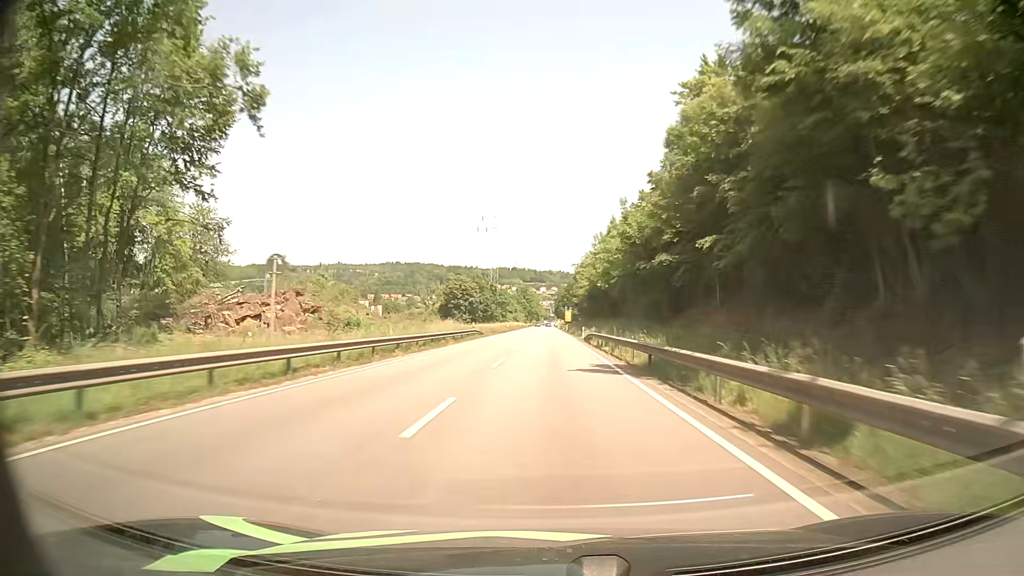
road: primary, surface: asphalt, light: Day
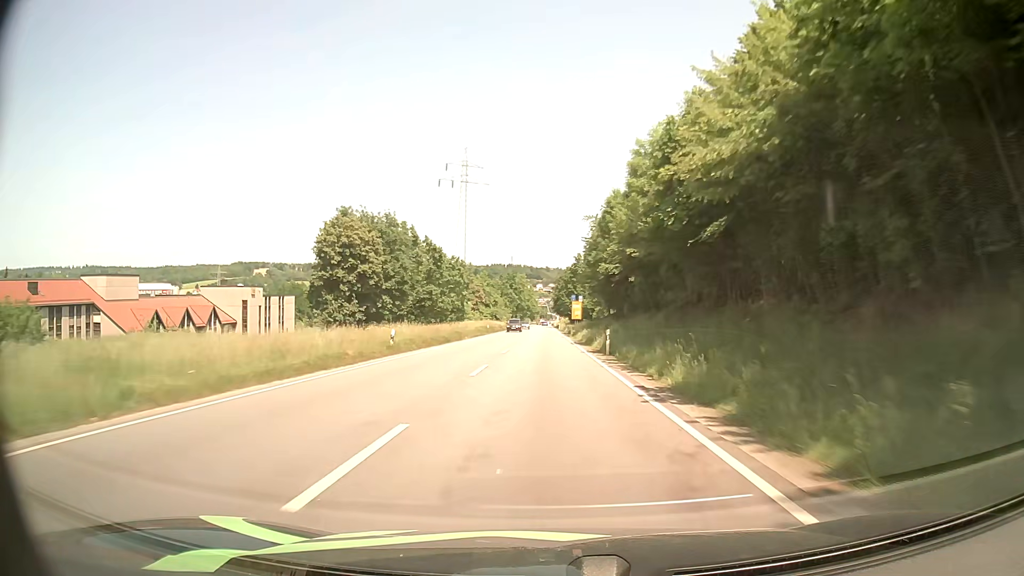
(+0.2, +75.2) m; 0°
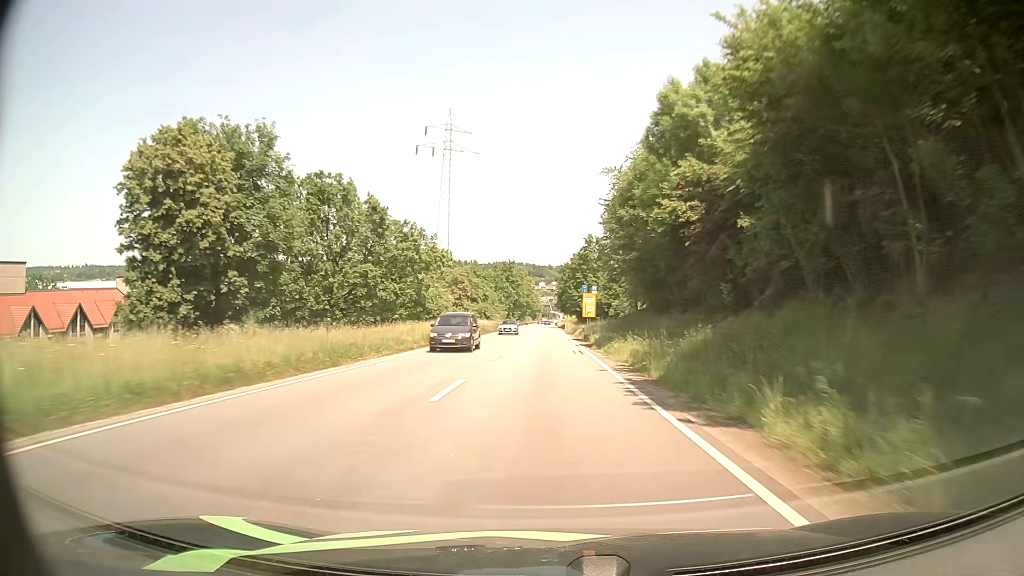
(0.0, +29.4) m; 0°
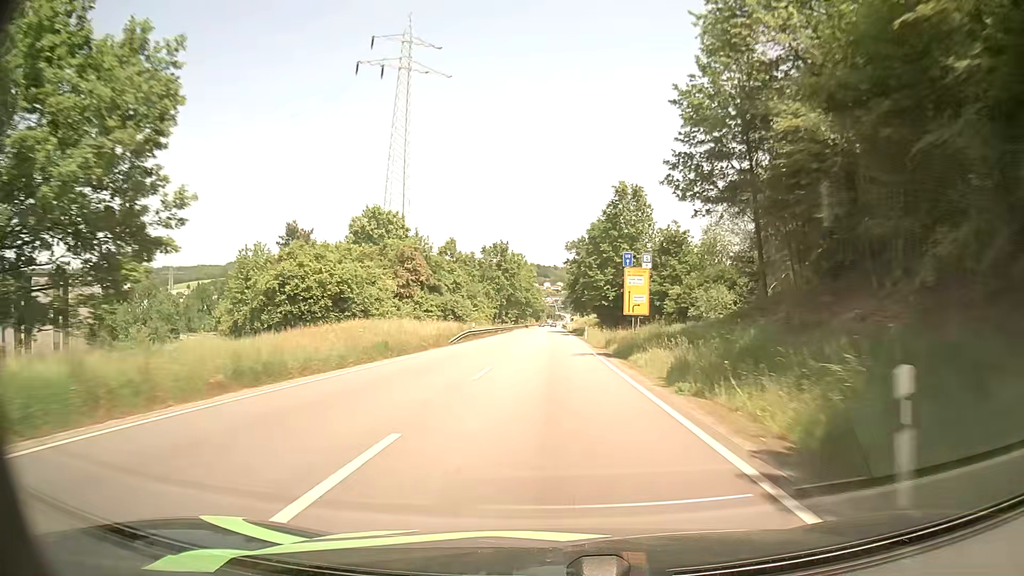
(-0.1, +43.4) m; 0°
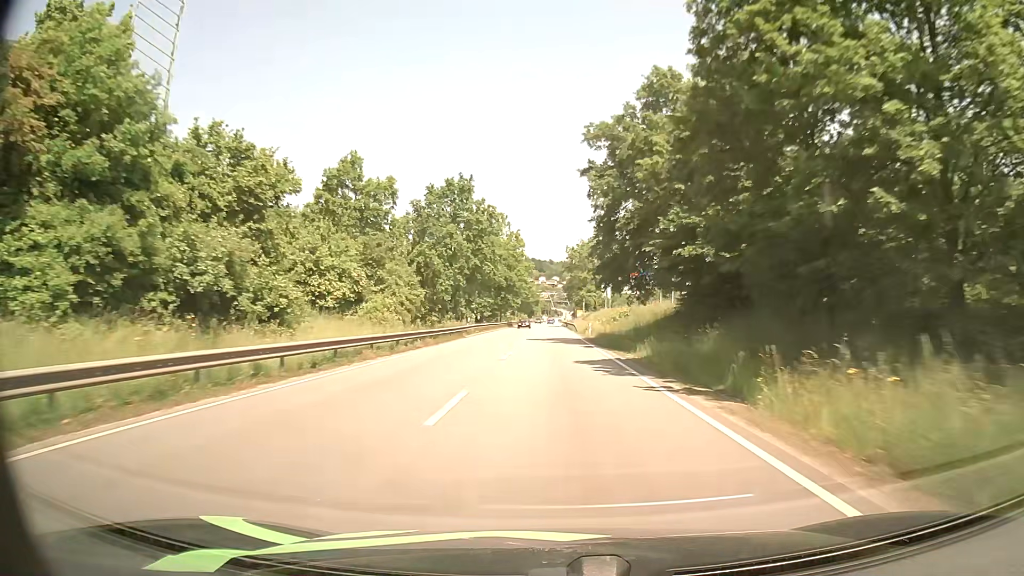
(-0.1, +54.8) m; 0°
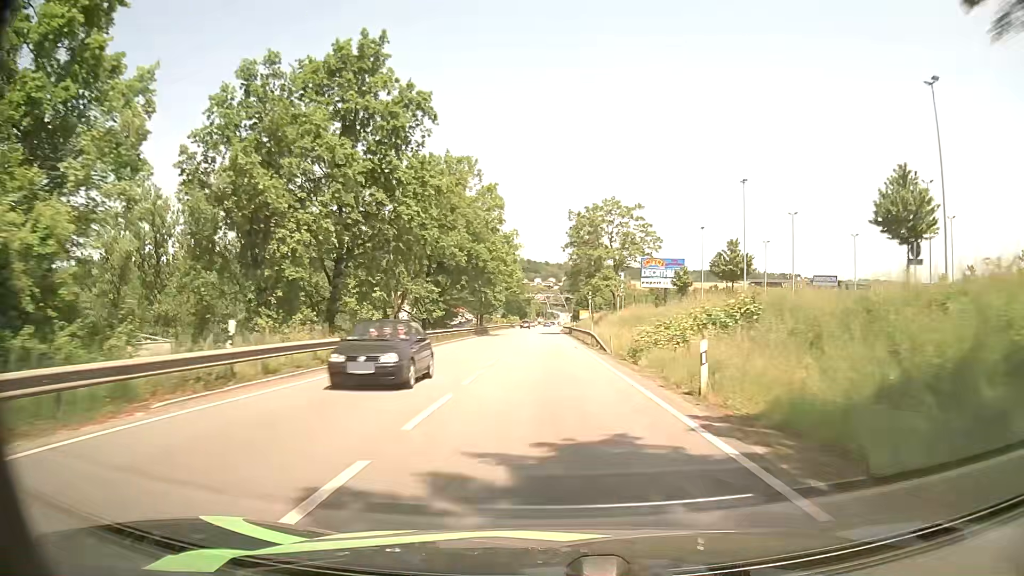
(+0.1, +37.8) m; 0°
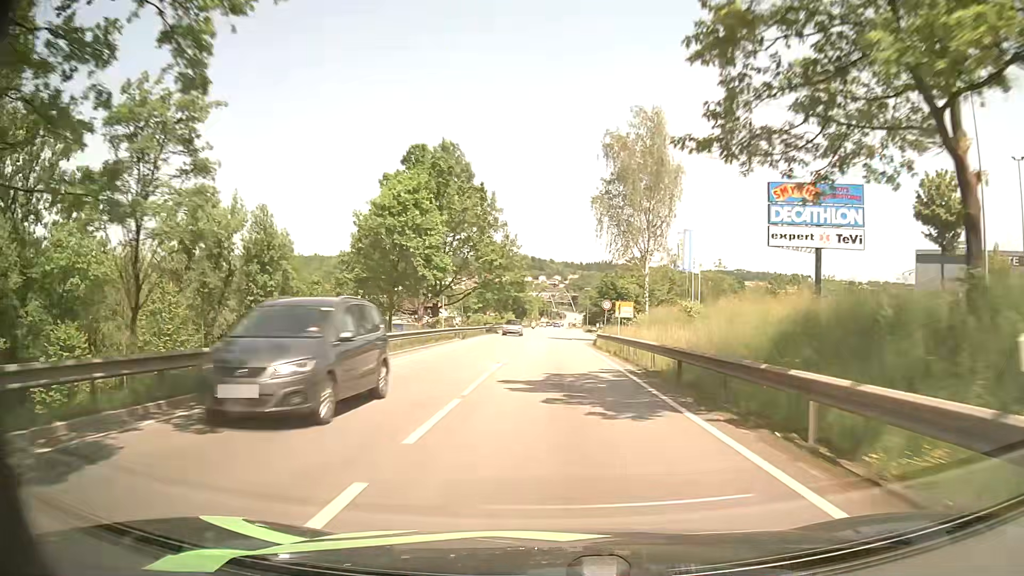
(-0.6, +60.8) m; -1°
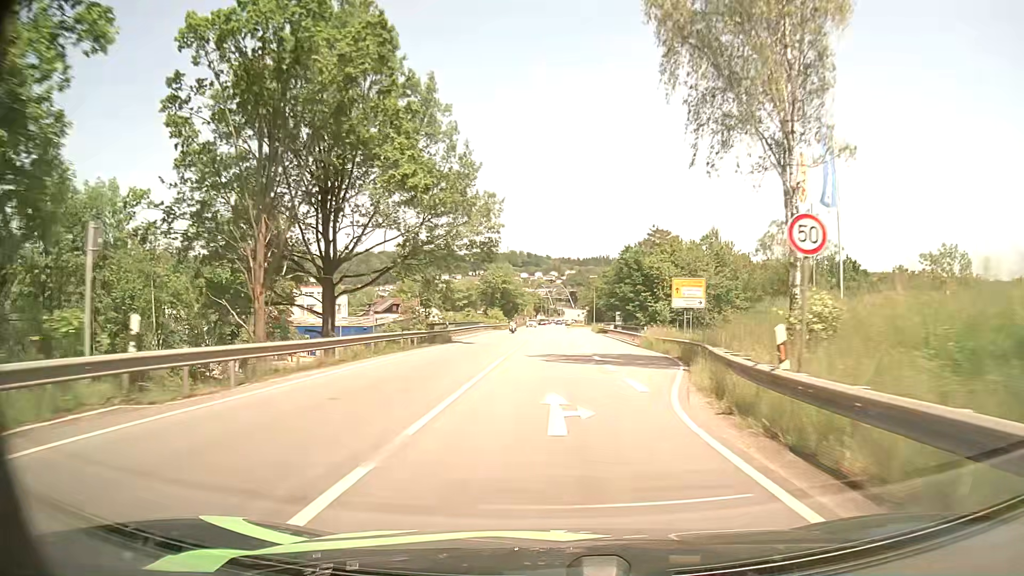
(+0.3, +35.1) m; 0°
(0, +10) (0, +20) (0, +30) (0, +40) (0, +50) (0, +60) (0, +70) (0, +80) (0, +90) (0, +100) m
